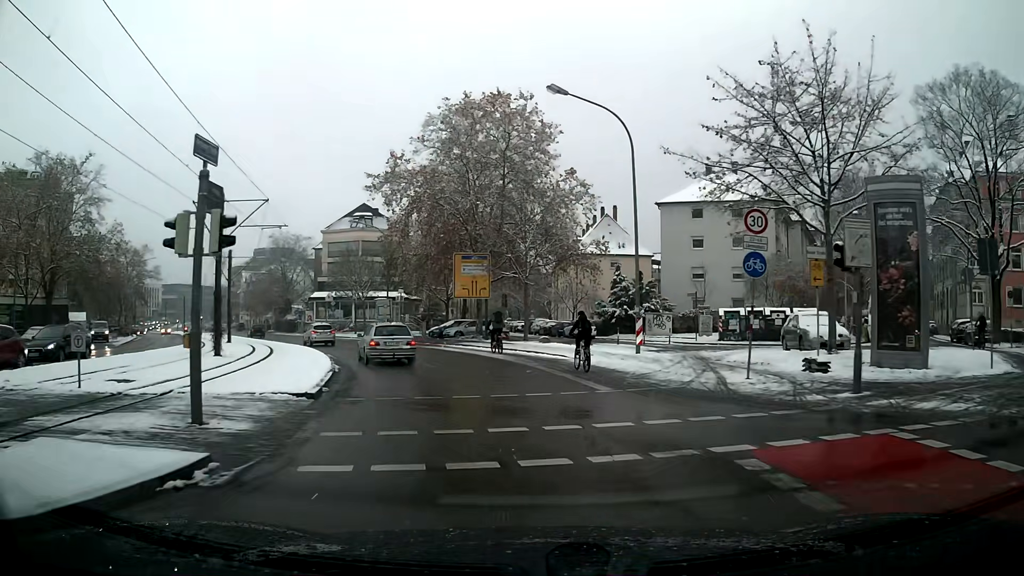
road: secondary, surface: asphalt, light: Day
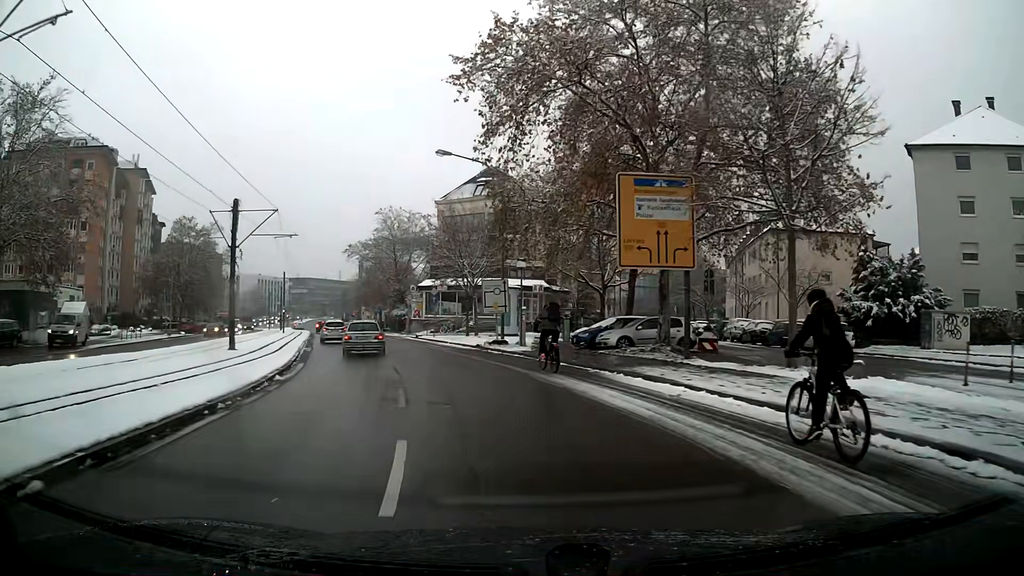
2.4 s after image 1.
(-2.6, +22.8) m; -14°
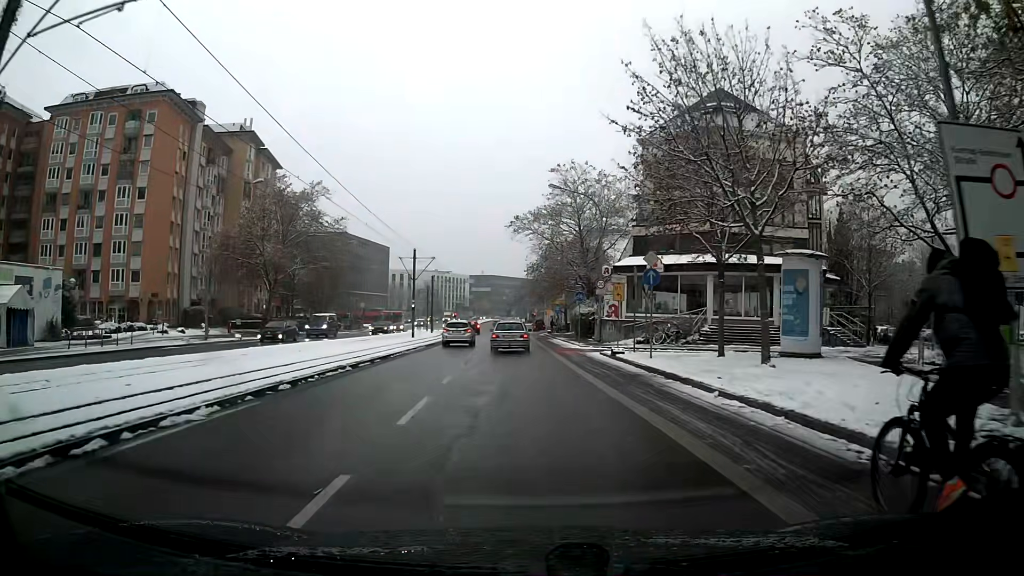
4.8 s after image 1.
(-3.9, +26.1) m; -16°
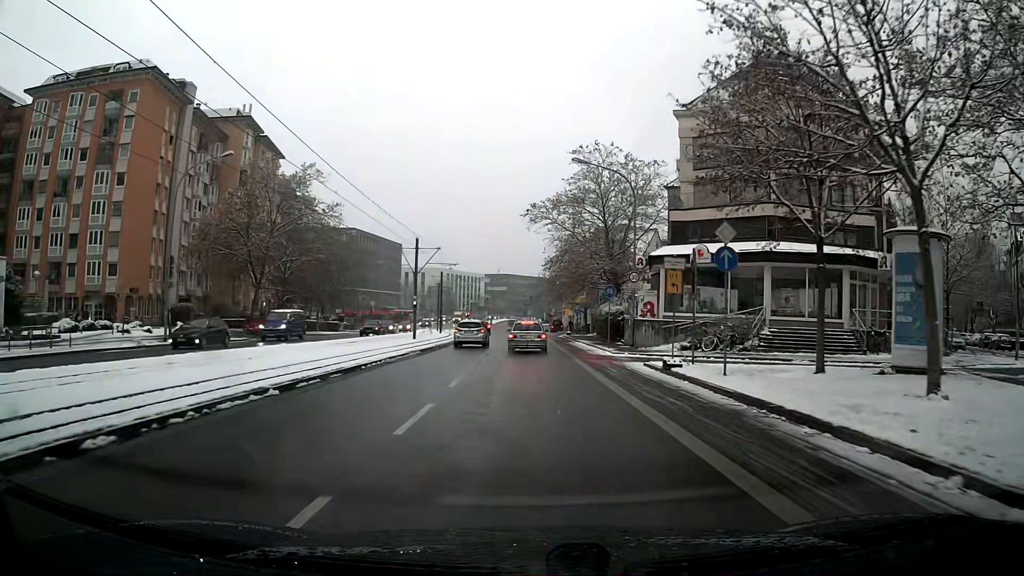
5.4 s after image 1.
(-0.1, +7.0) m; -1°
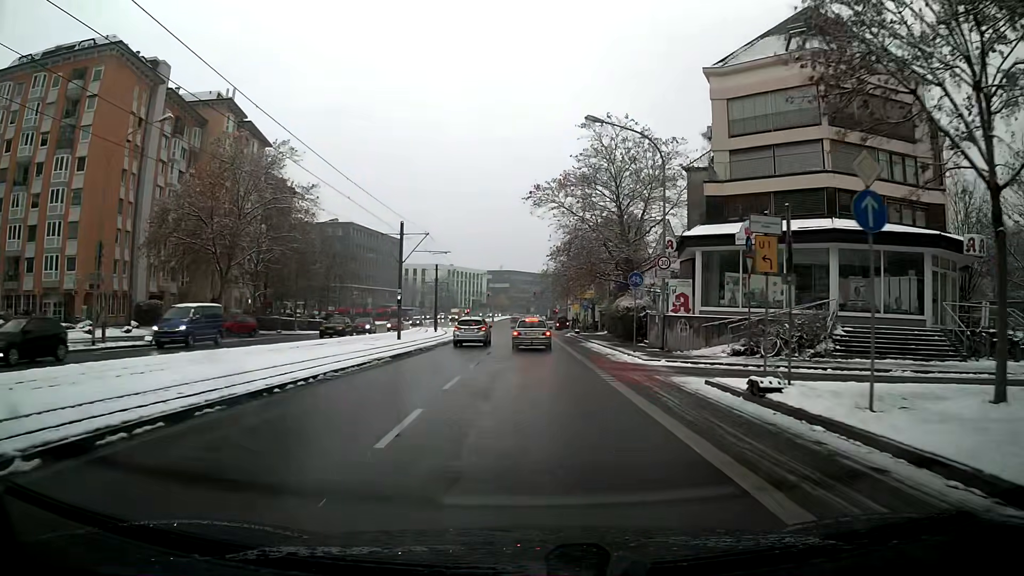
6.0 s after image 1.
(0.0, +7.1) m; 0°
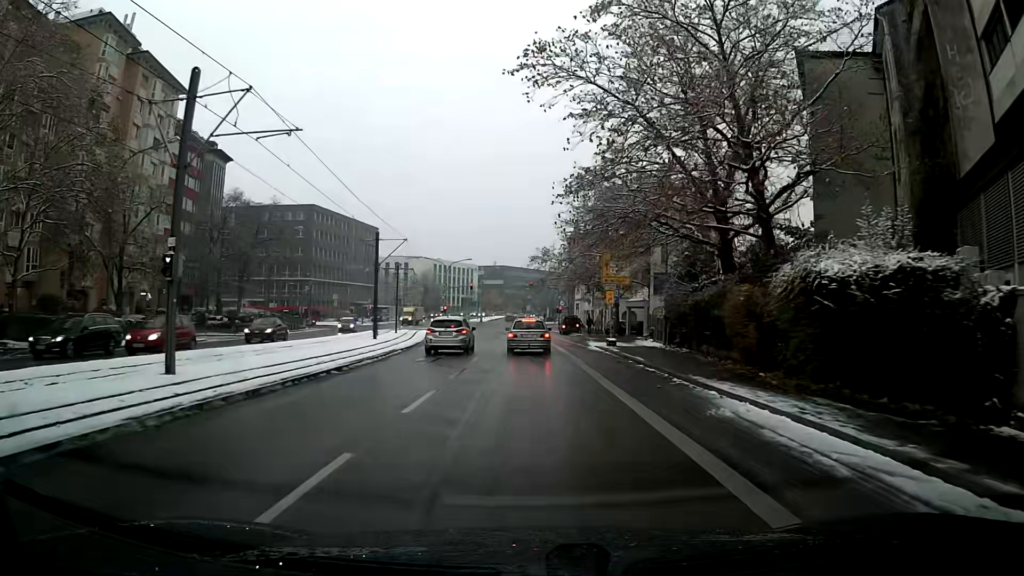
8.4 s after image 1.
(+0.5, +27.4) m; +1°
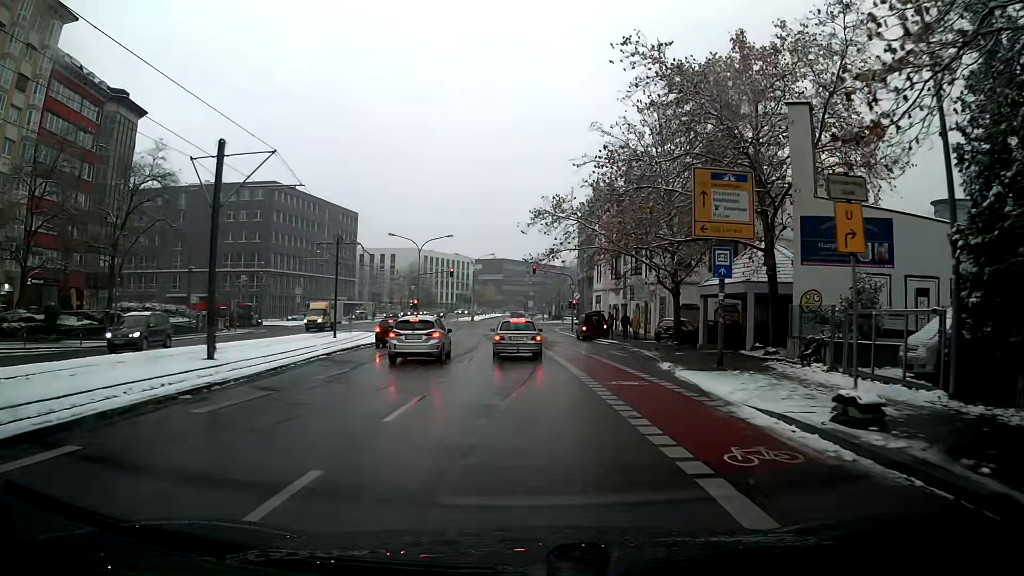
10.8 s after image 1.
(-0.1, +24.8) m; 0°
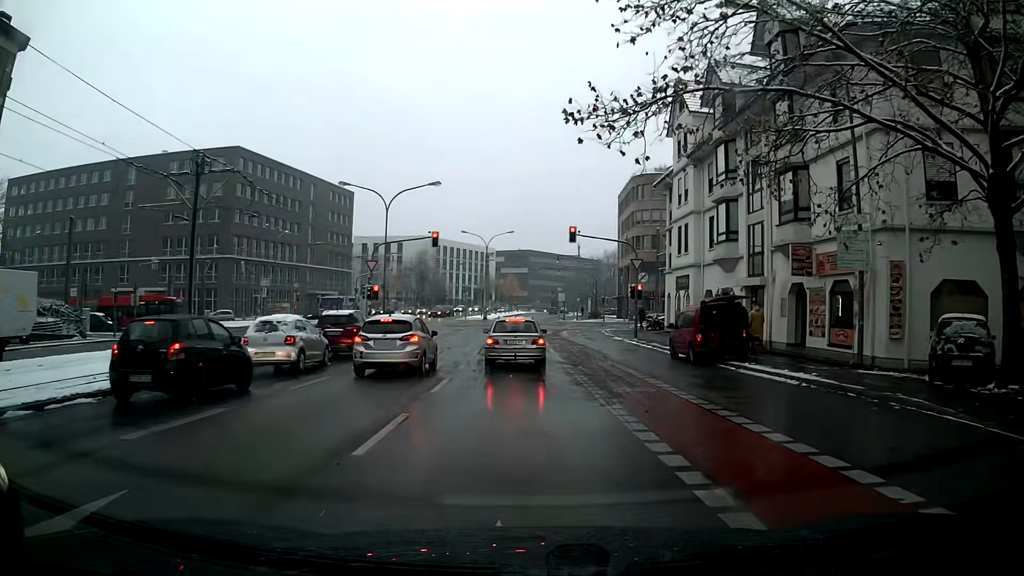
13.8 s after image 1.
(-0.5, +26.2) m; -2°
